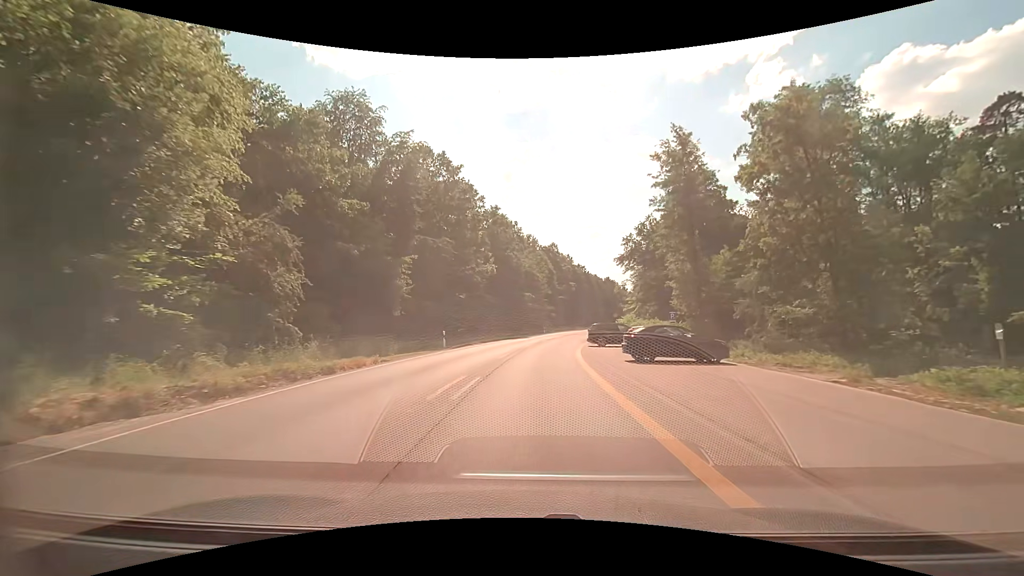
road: secondary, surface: asphalt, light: Day
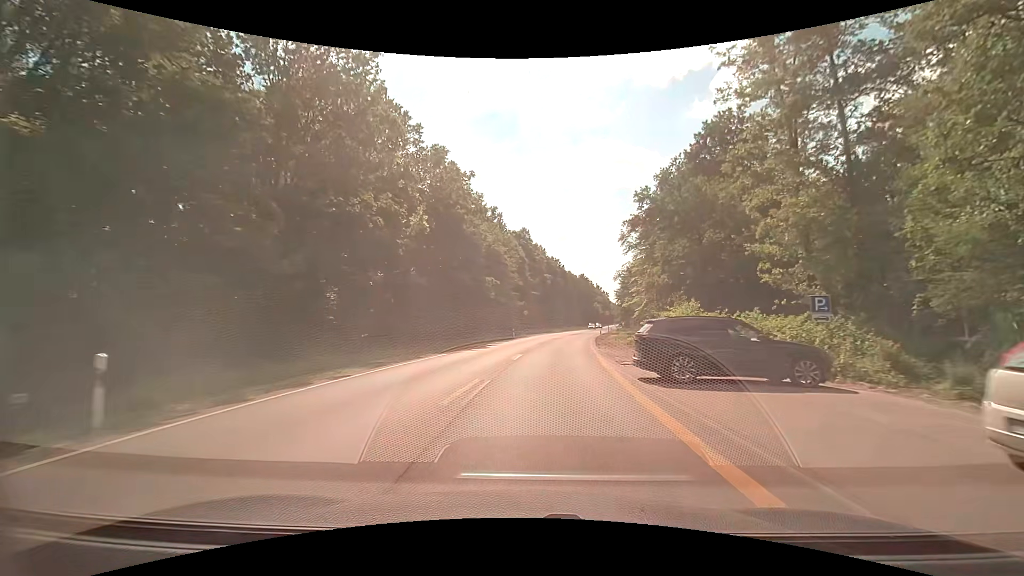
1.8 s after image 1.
(+0.7, +24.0) m; +4°
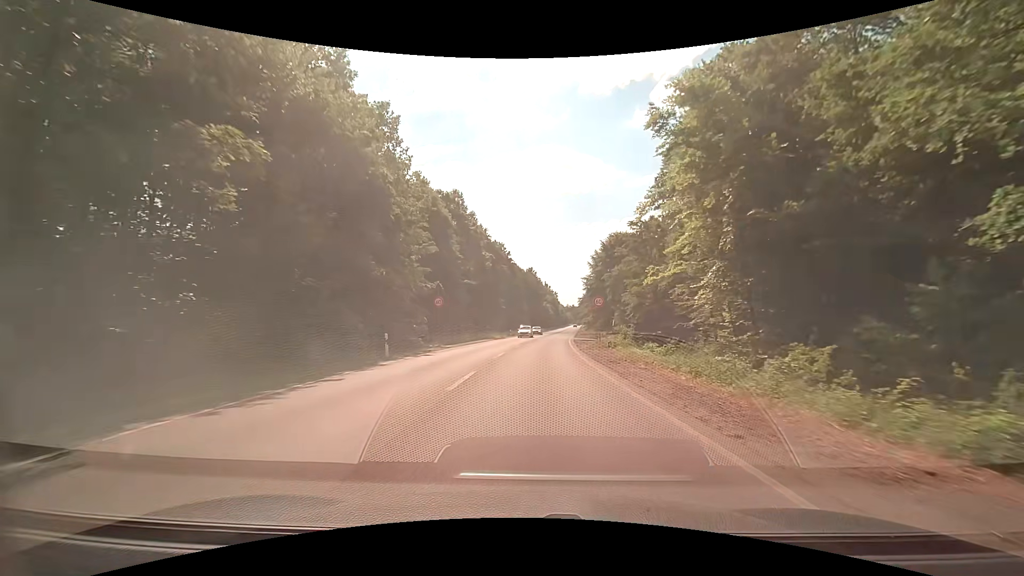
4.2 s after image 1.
(+2.1, +34.8) m; +6°
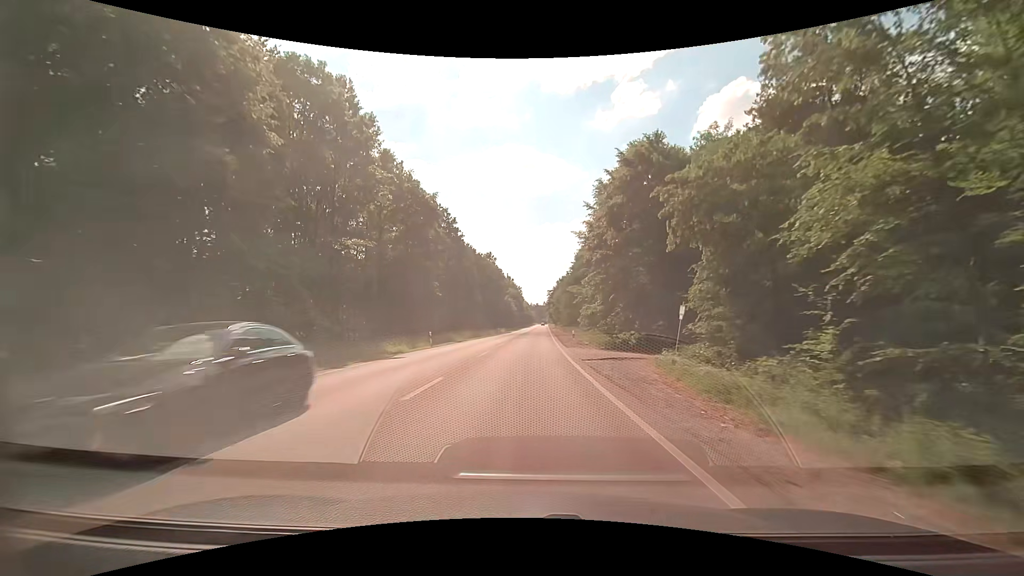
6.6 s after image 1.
(+1.9, +37.8) m; +5°
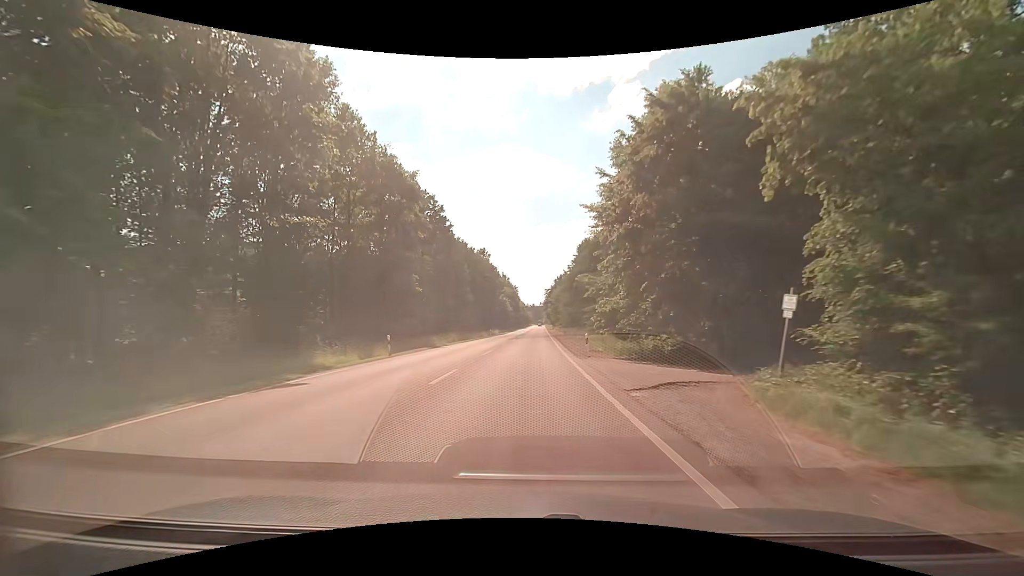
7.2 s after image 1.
(0.0, +9.3) m; +1°
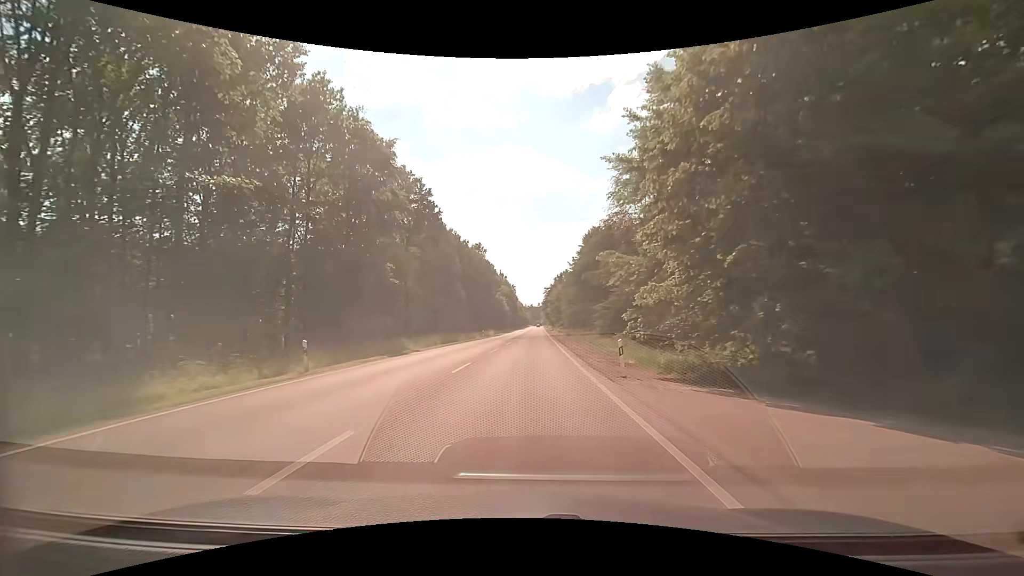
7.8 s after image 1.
(-0.1, +9.0) m; 0°
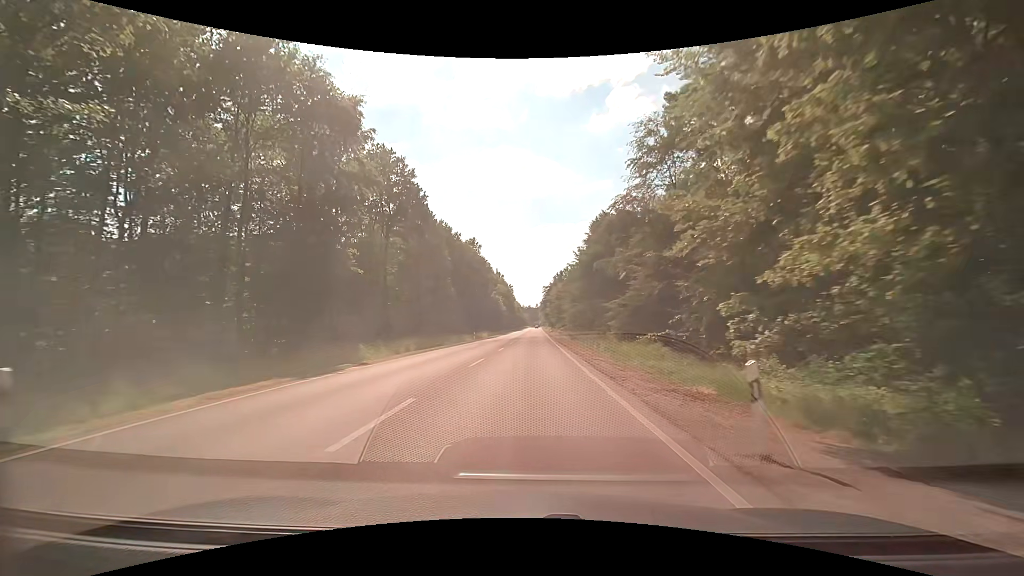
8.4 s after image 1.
(+0.1, +8.8) m; +1°
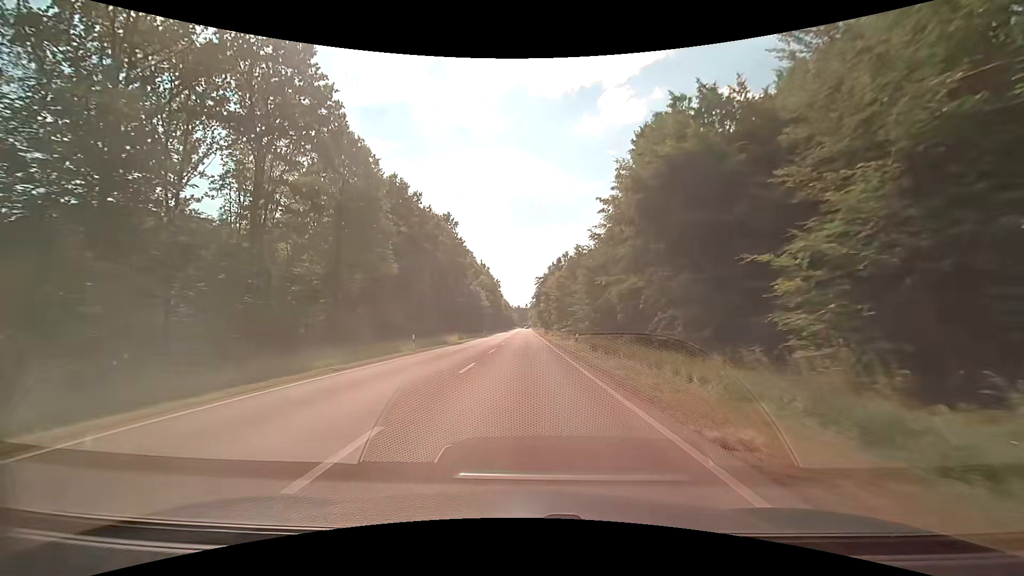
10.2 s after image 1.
(+0.1, +26.5) m; +1°
(0, +10) (0, +20) (0, +30) (0, +40) (0, +50) (0, +60) (0, +70) (0, +80) (0, +90) (0, +100) m
